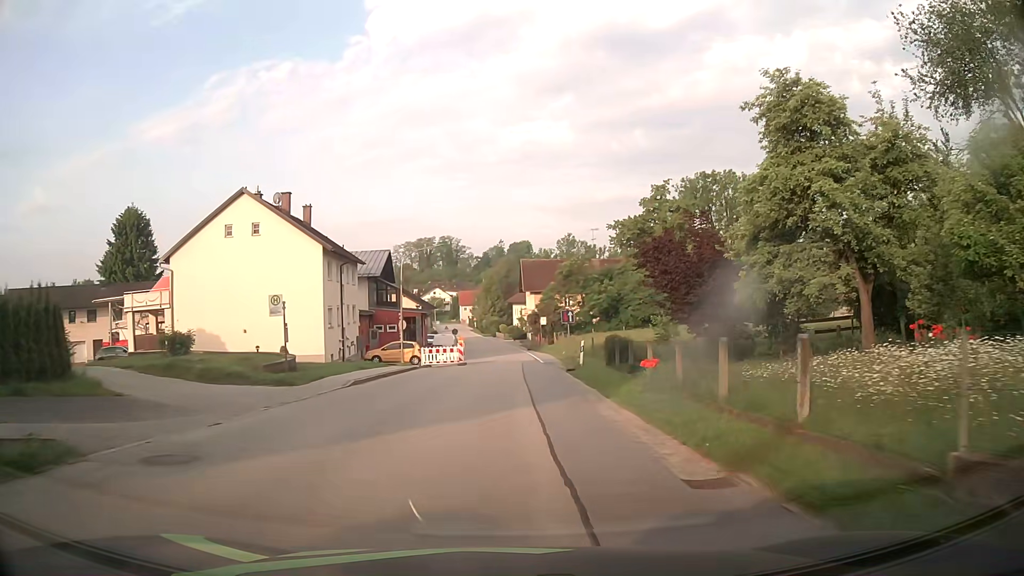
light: Day
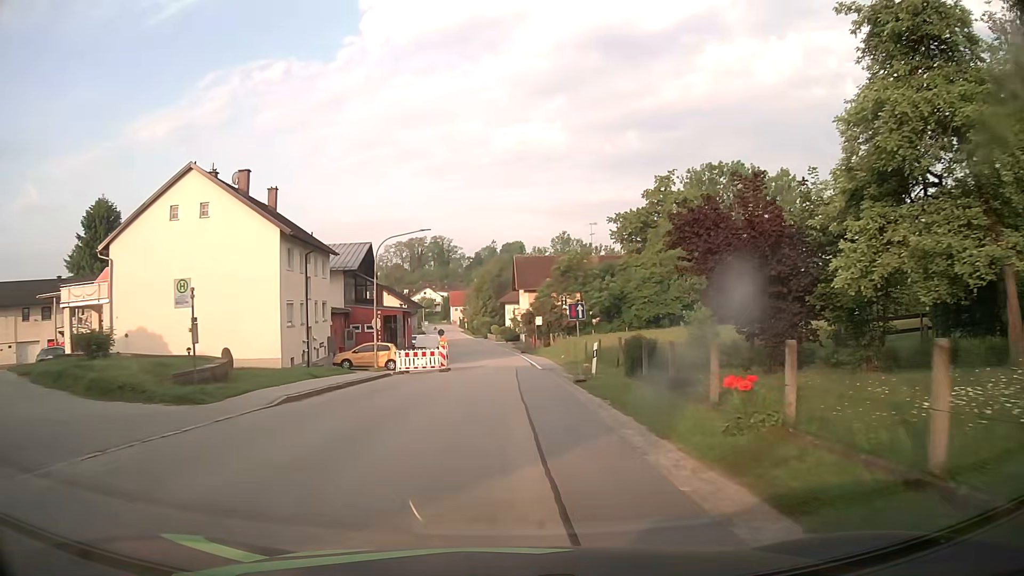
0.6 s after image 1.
(+0.1, +6.2) m; +1°
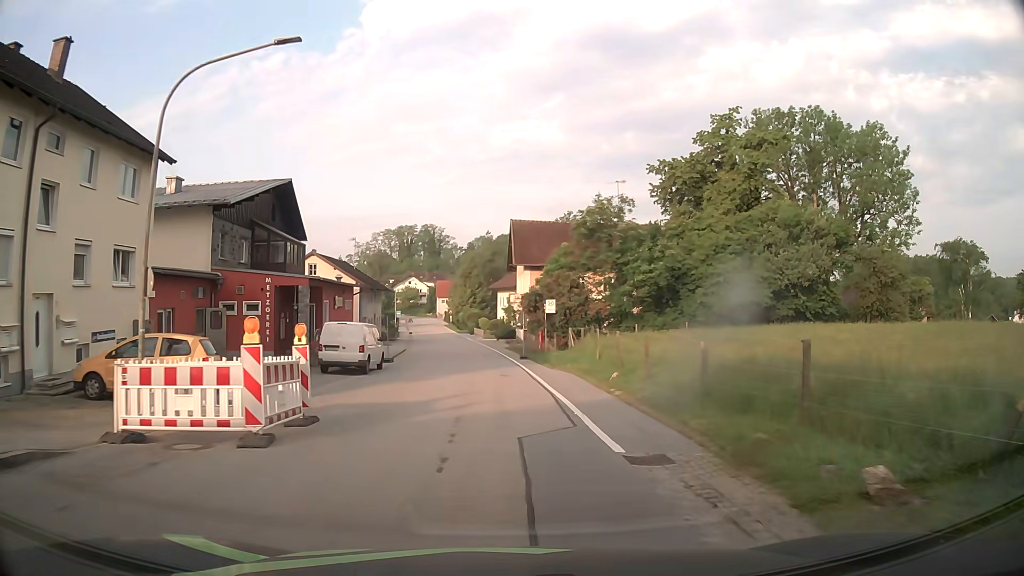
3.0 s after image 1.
(+0.1, +23.7) m; 0°
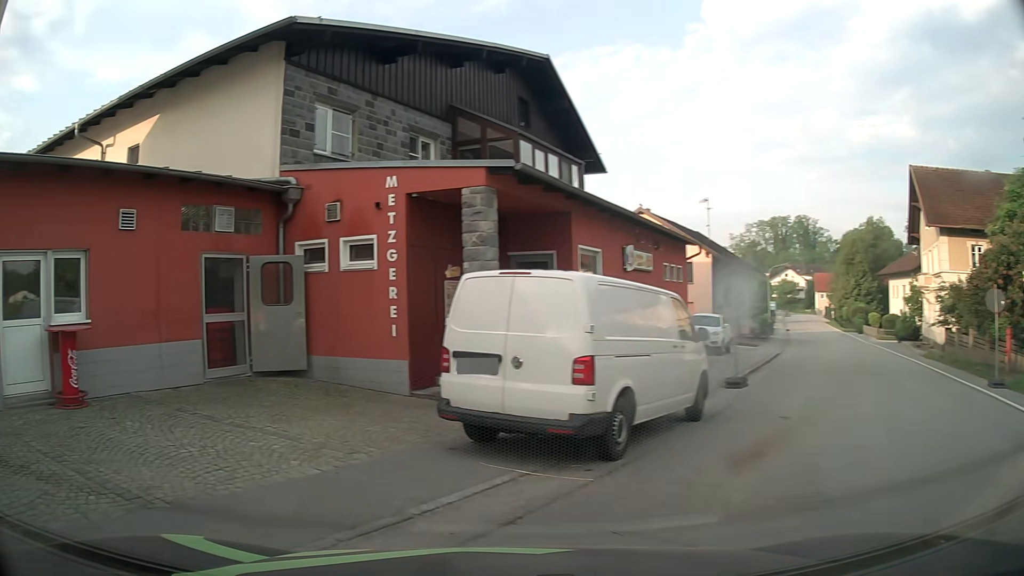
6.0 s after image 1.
(-1.4, +18.6) m; -33°
